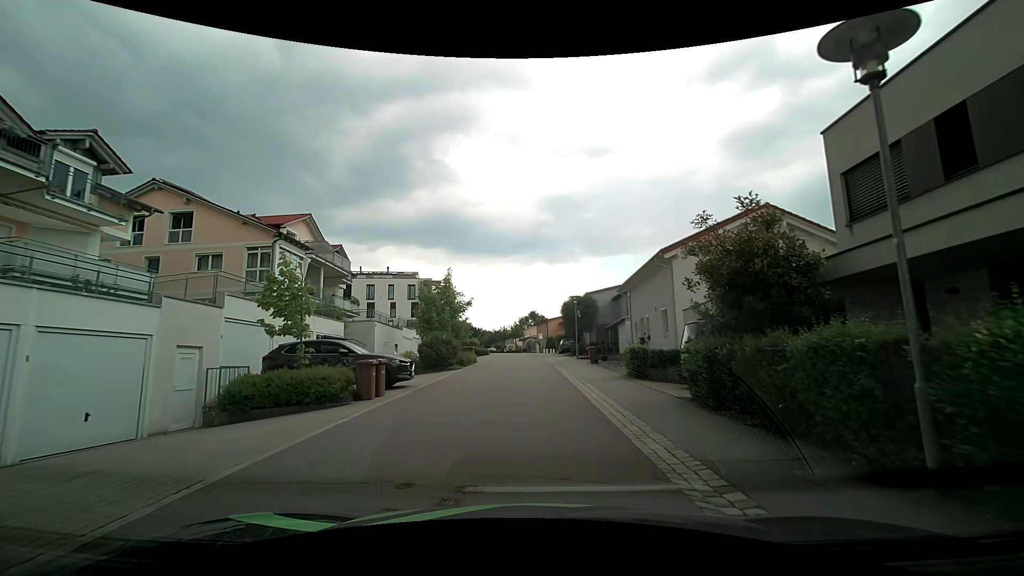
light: Day
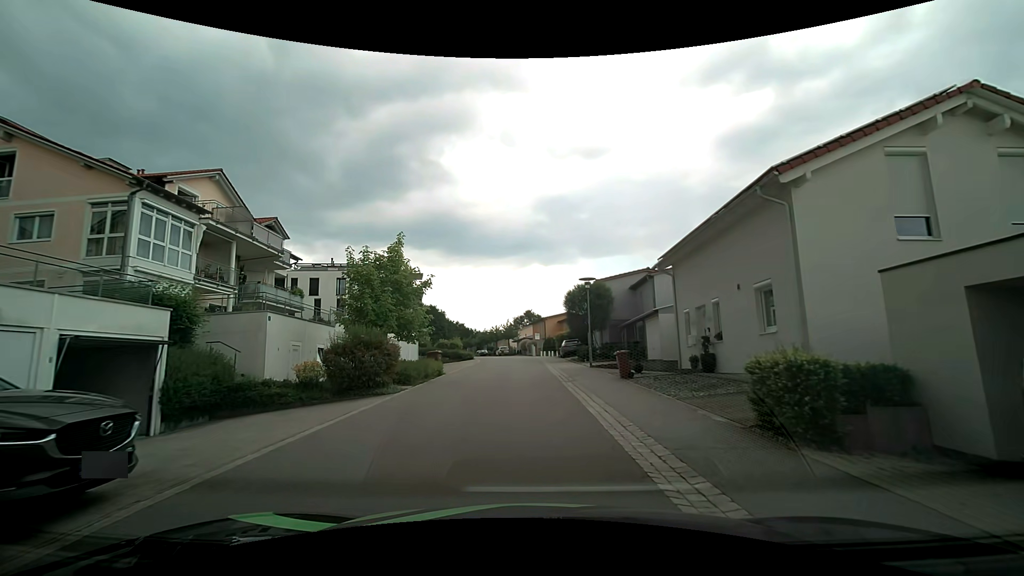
(+0.1, +10.8) m; +2°
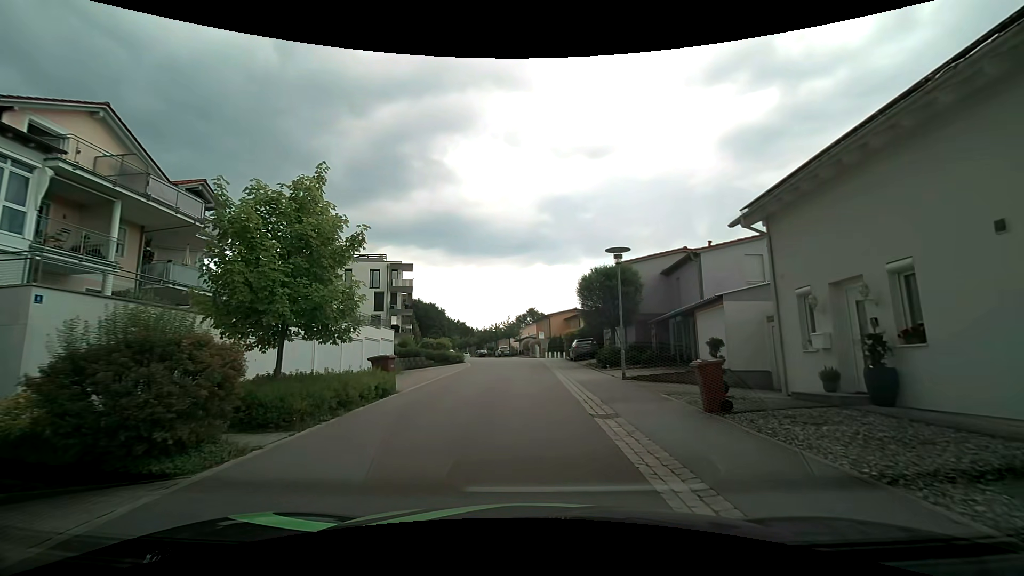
(-0.2, +8.2) m; -1°
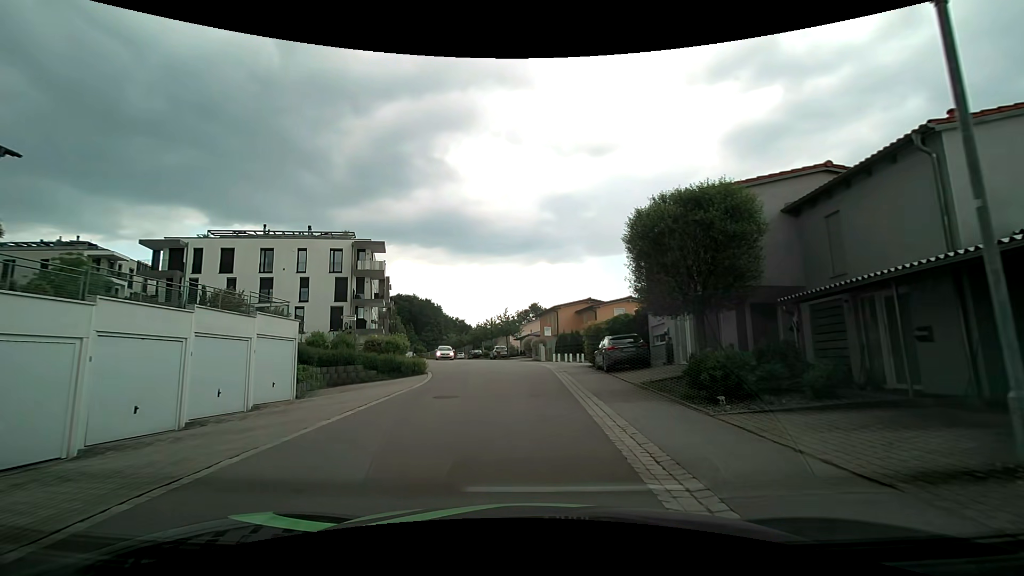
(-0.1, +13.8) m; 0°
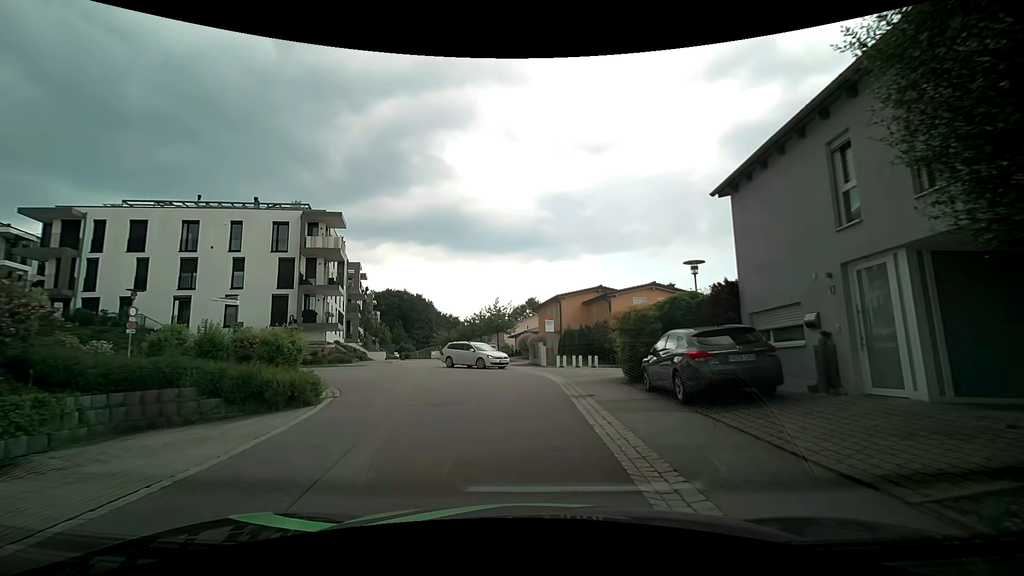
(0.0, +10.9) m; 0°
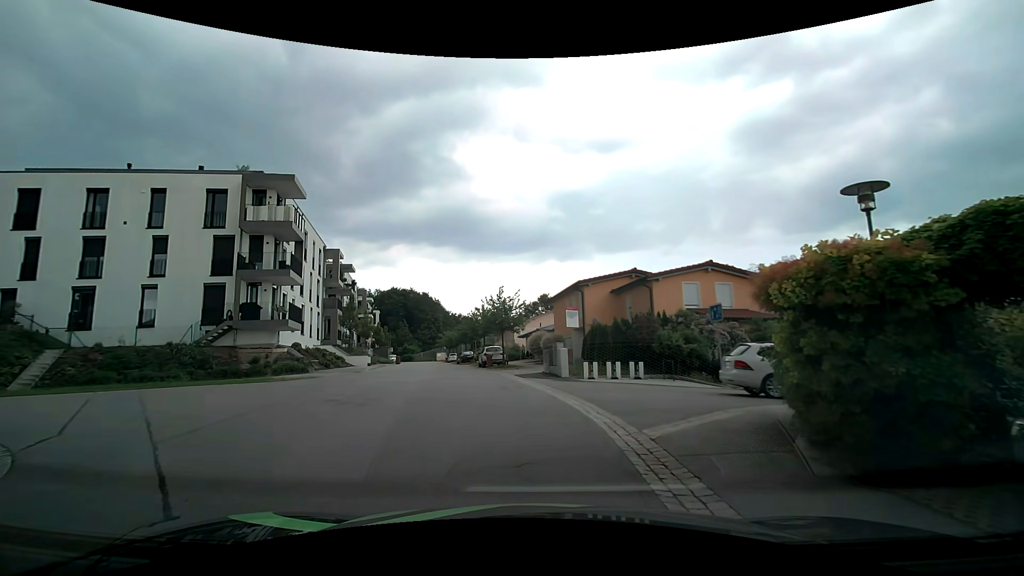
(-0.1, +10.0) m; -2°
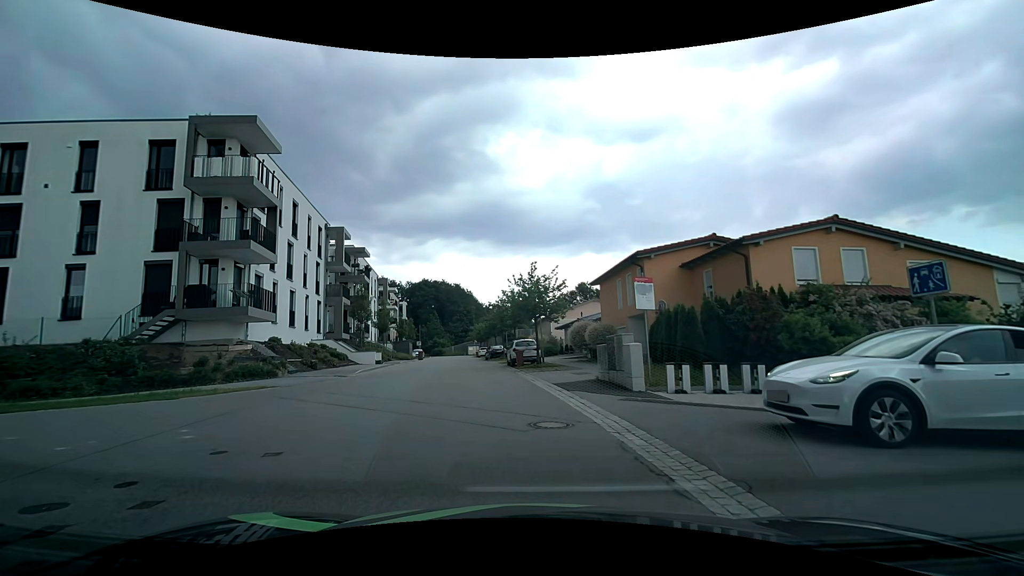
(-0.1, +8.1) m; -2°
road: residential
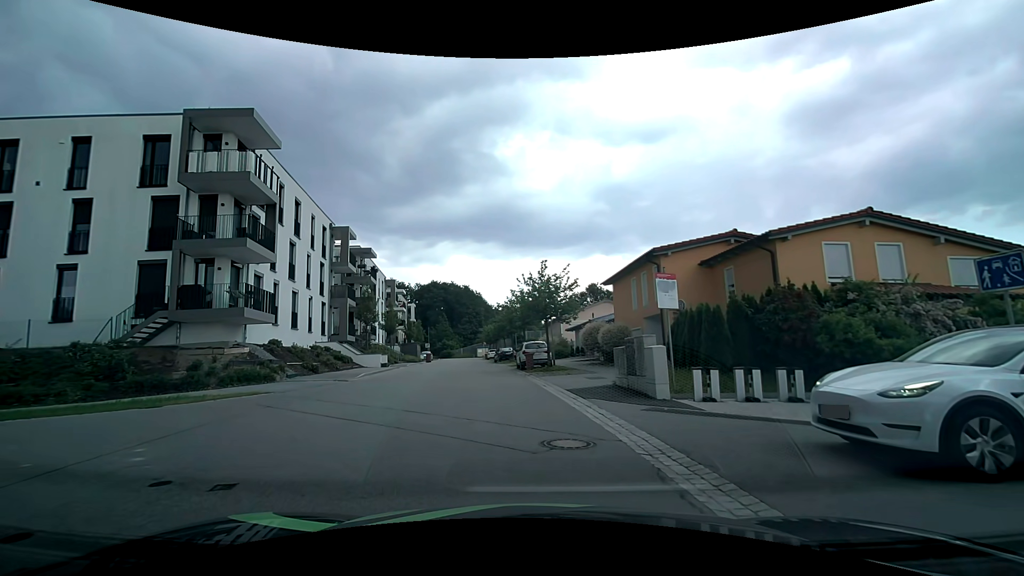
(0.0, +1.2) m; -2°
(-5, +8) (-14, +8) (-24, +6) (-34, +4) (-44, +3) (-54, +2) (-64, +1) (-74, 0) (-84, -1) (-94, -2) m
